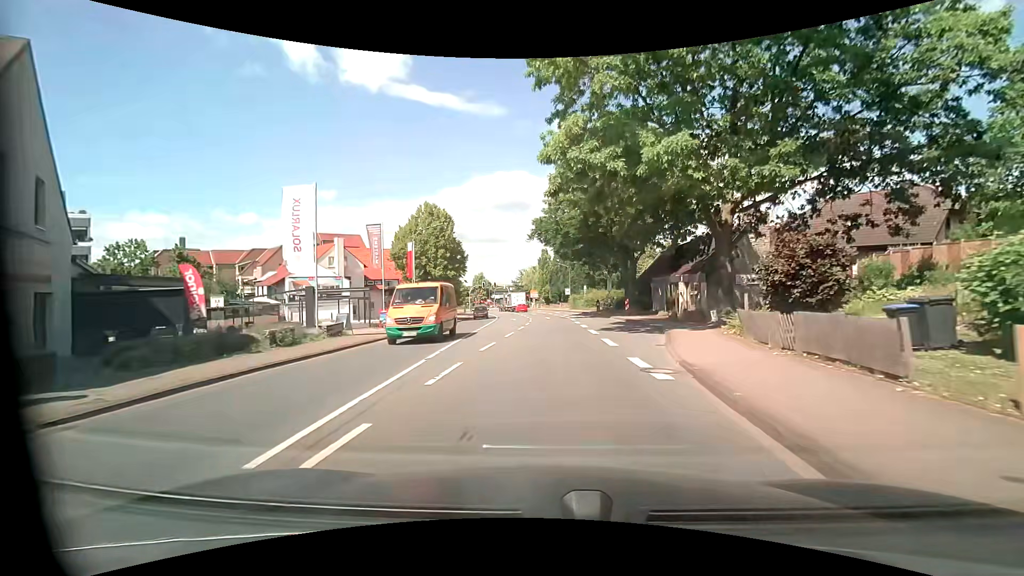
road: primary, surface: asphalt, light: Day
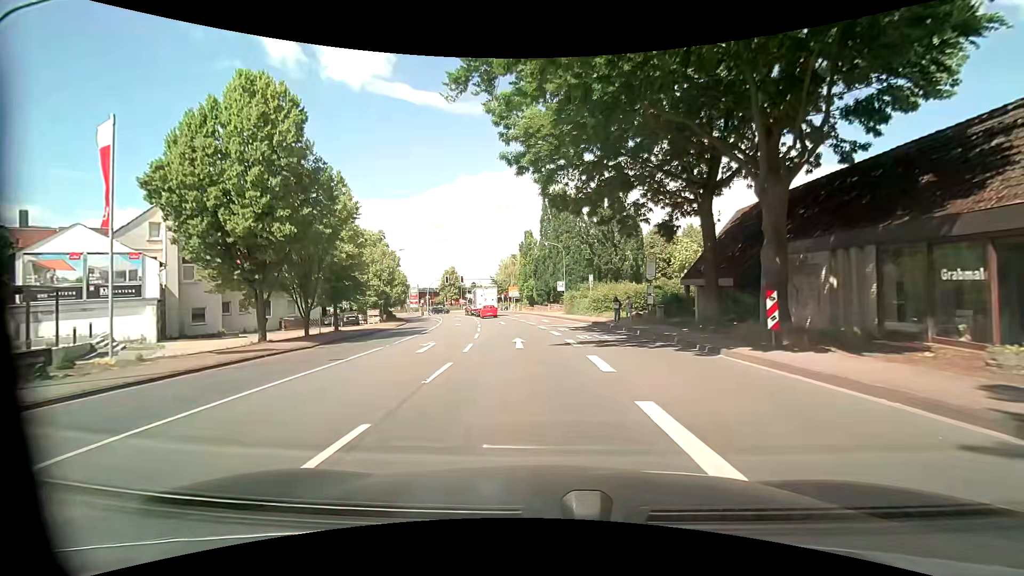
(+0.4, +29.5) m; 0°
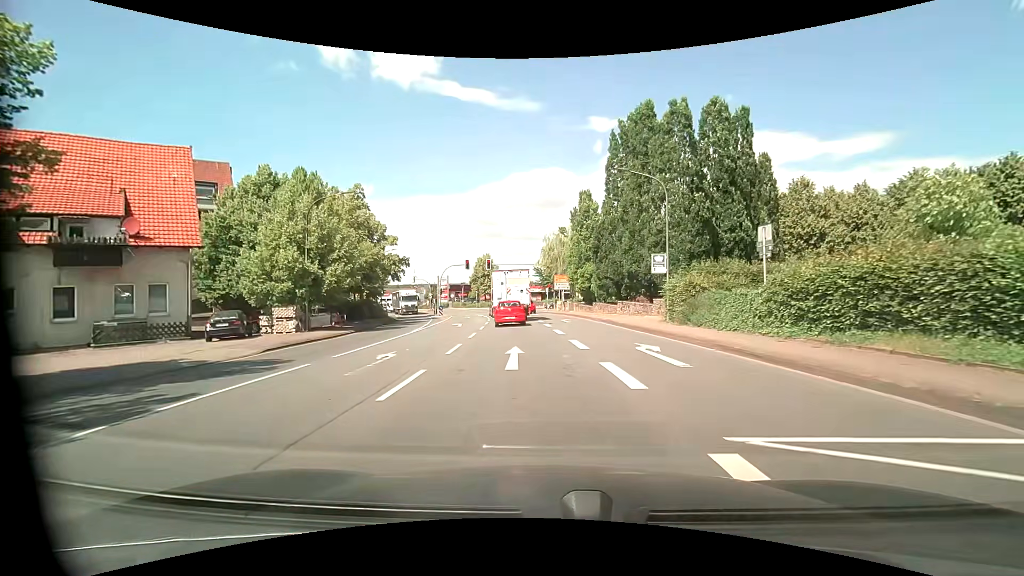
(-0.9, +26.1) m; -5°
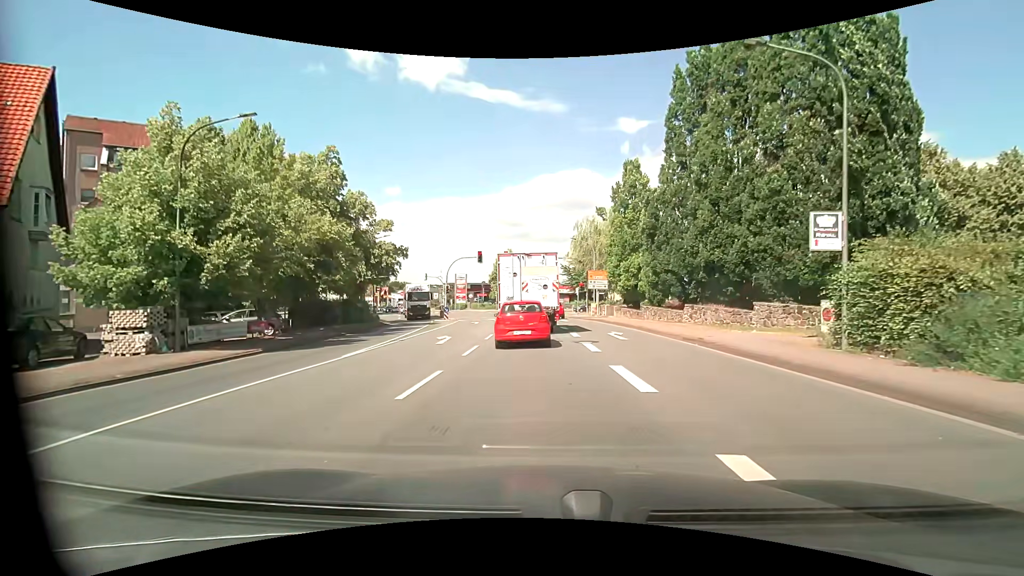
(-0.4, +11.8) m; -3°
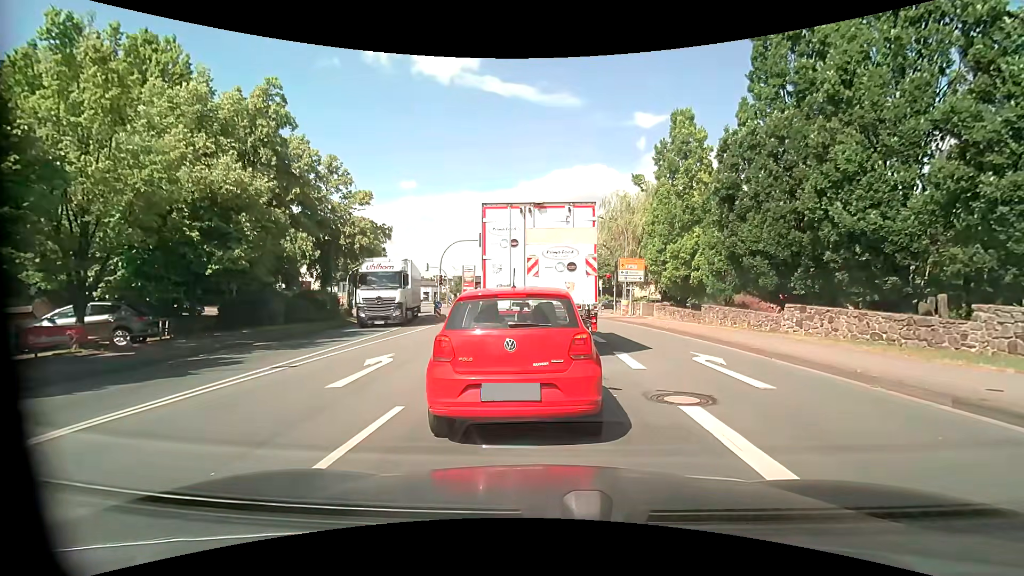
(-0.3, +9.5) m; -2°
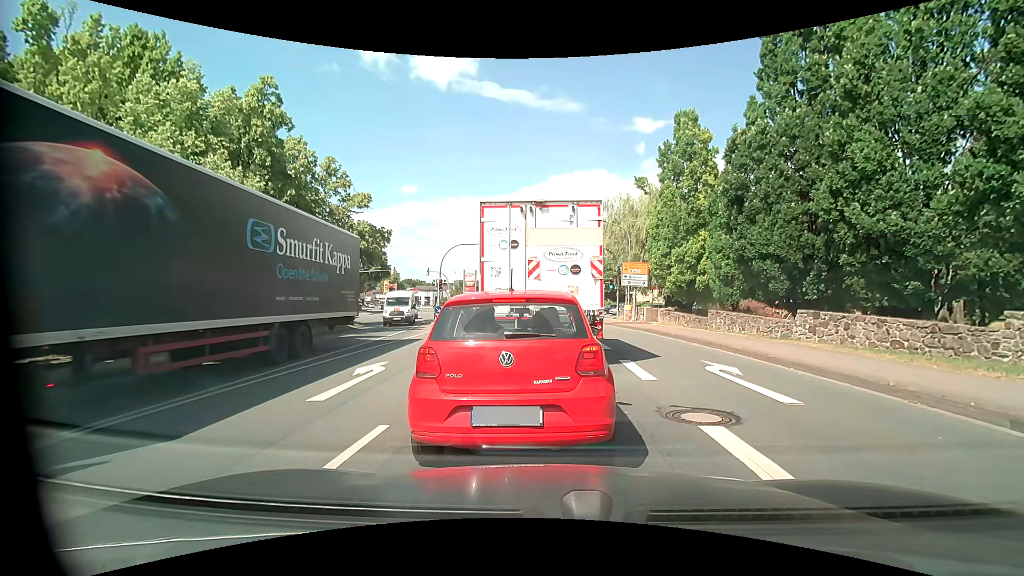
(0.0, +0.7) m; 0°
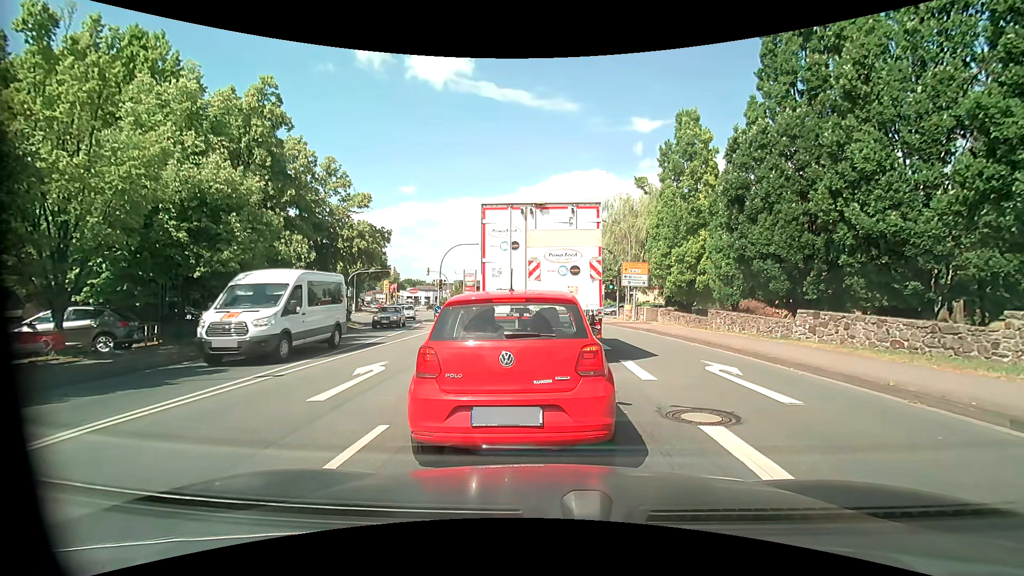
(0.0, 0.0) m; 0°
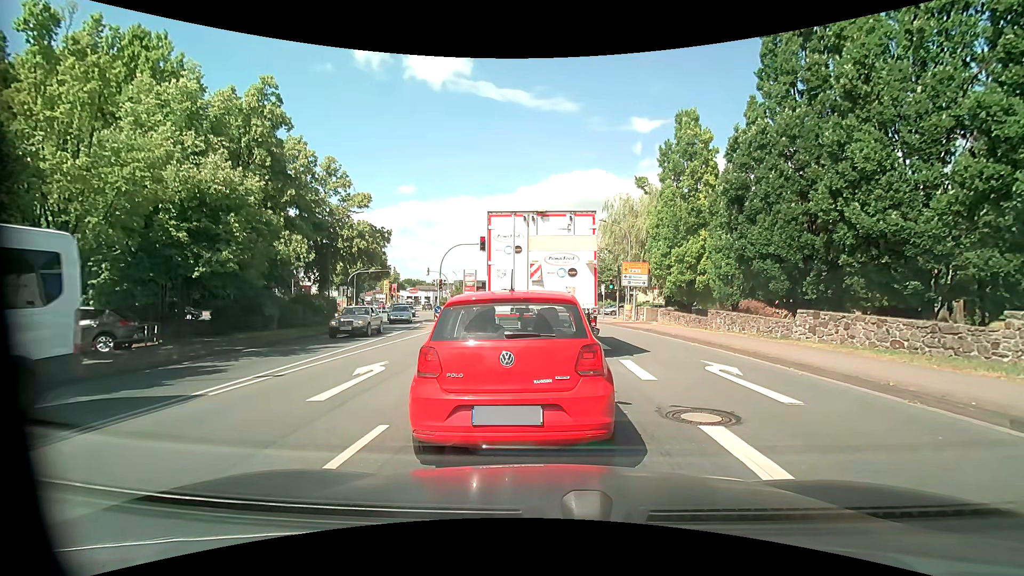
(0.0, 0.0) m; 0°
(0, +10) (0, +20) (-1, +30) (-2, +40) (-3, +50) (-6, +60) (-8, +69) (-11, +79) (-15, +88) (-19, +97) m
